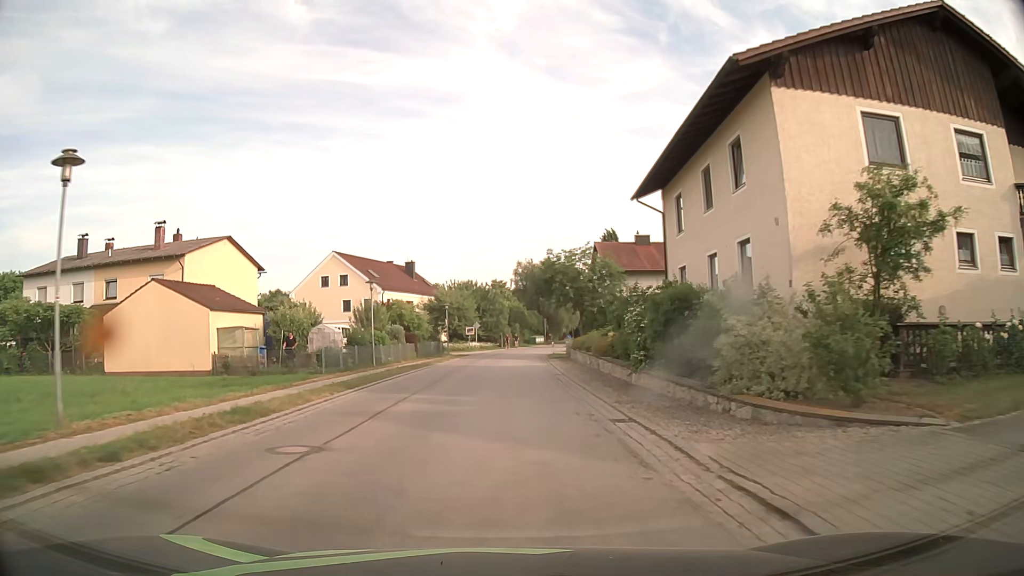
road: secondary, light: Day
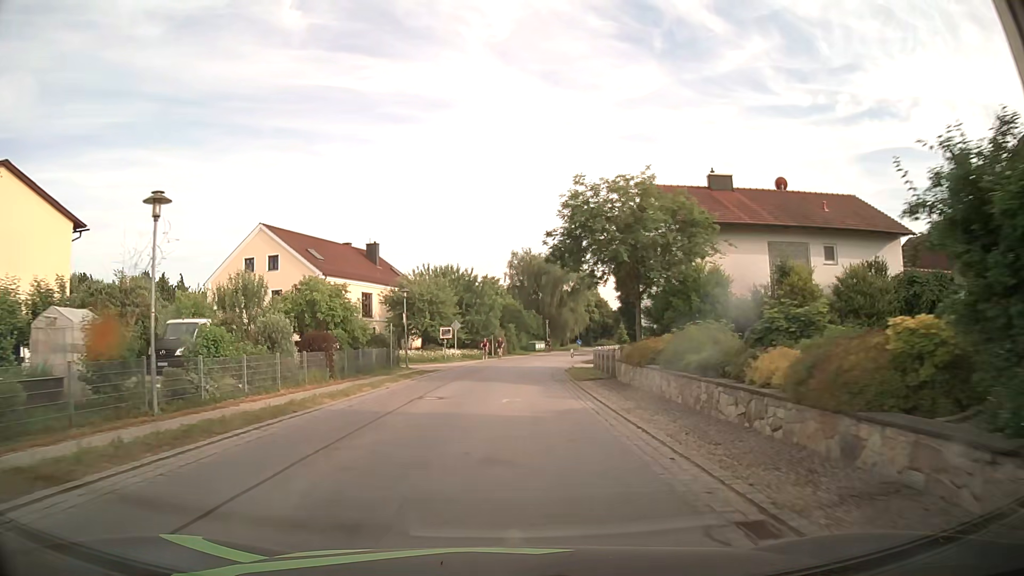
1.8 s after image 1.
(0.0, +21.8) m; +1°
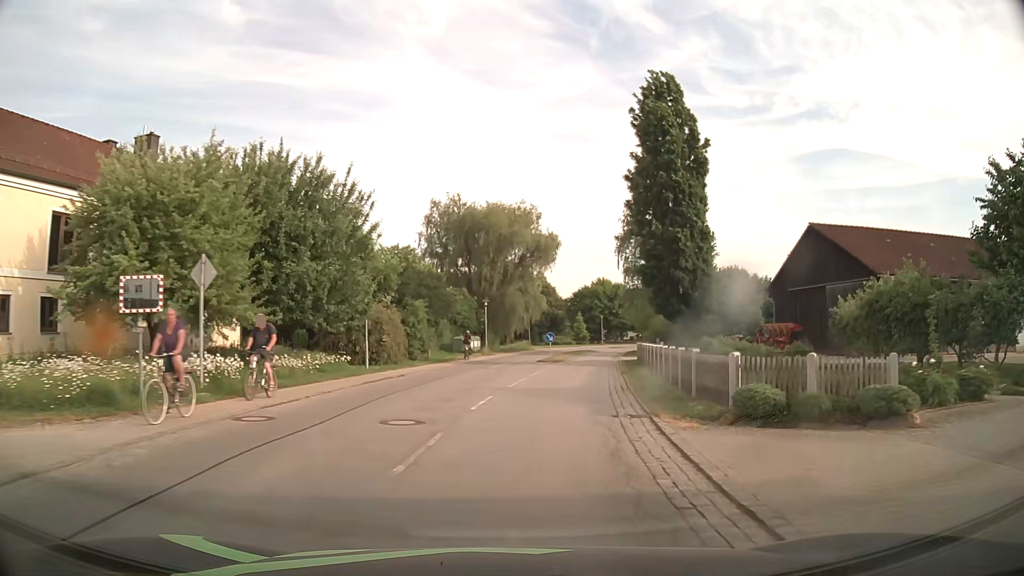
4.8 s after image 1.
(+0.9, +37.2) m; +5°
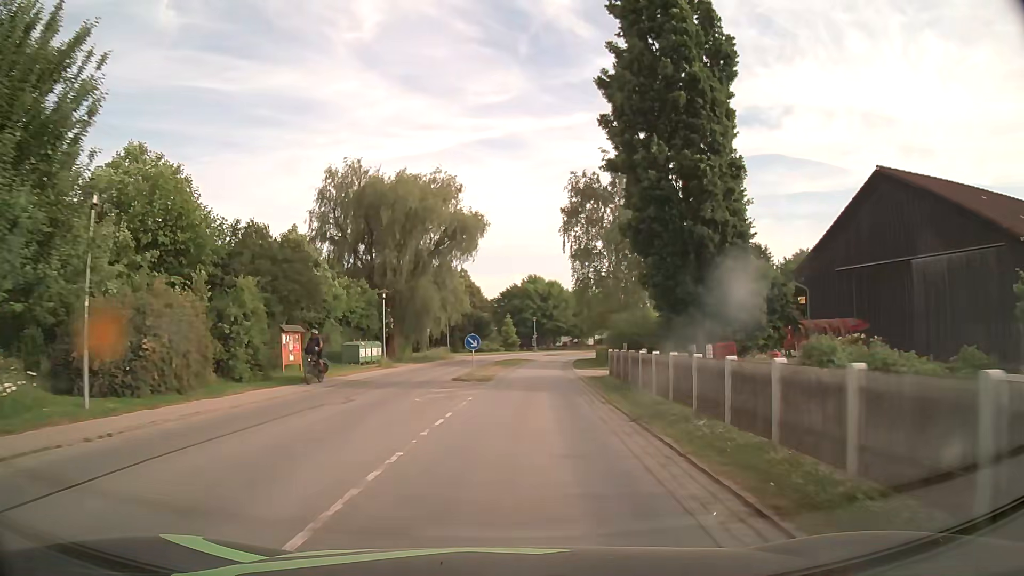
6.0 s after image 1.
(+1.1, +15.0) m; +7°
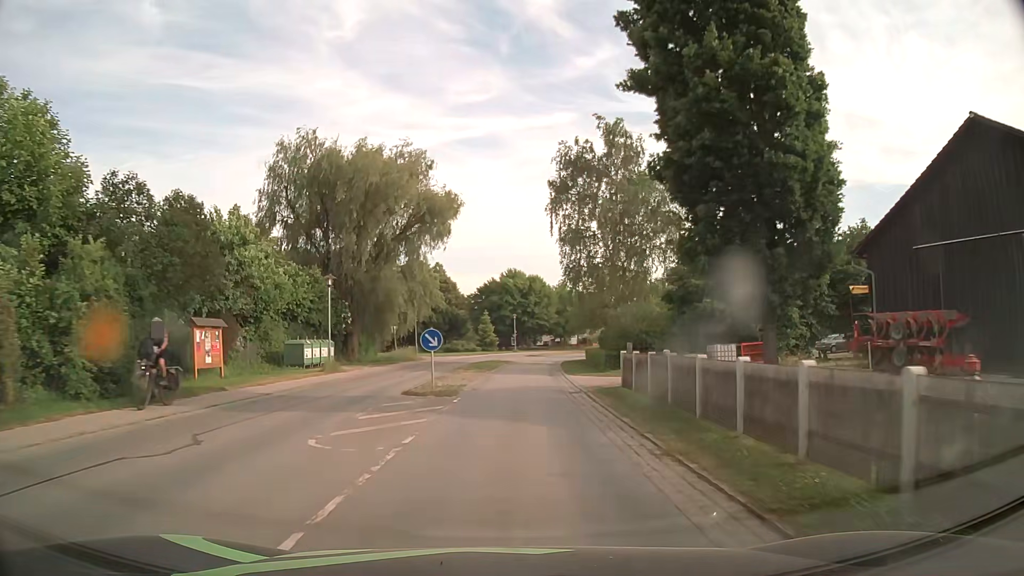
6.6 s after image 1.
(+0.1, +7.5) m; +2°
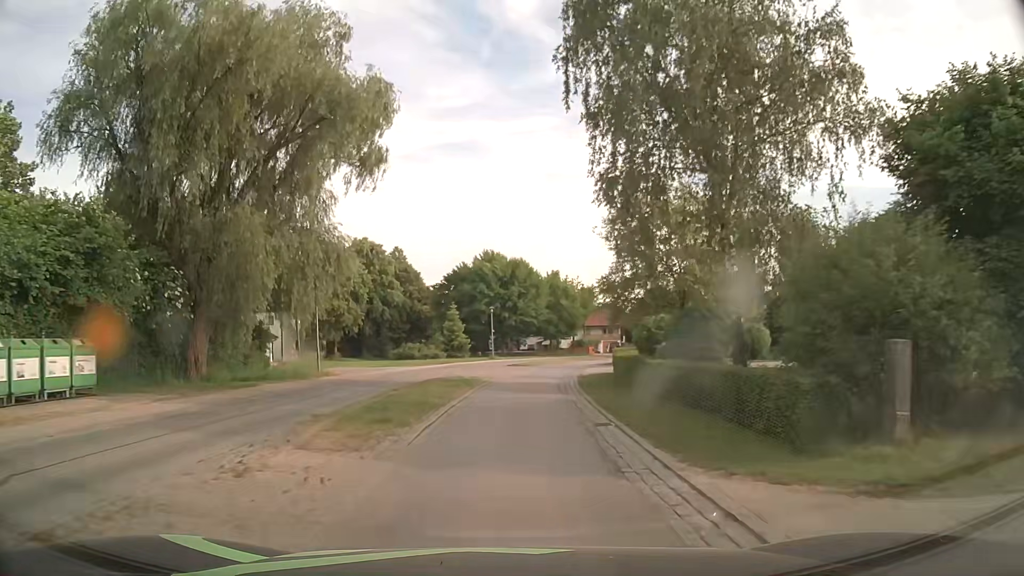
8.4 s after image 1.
(+0.5, +22.7) m; +2°
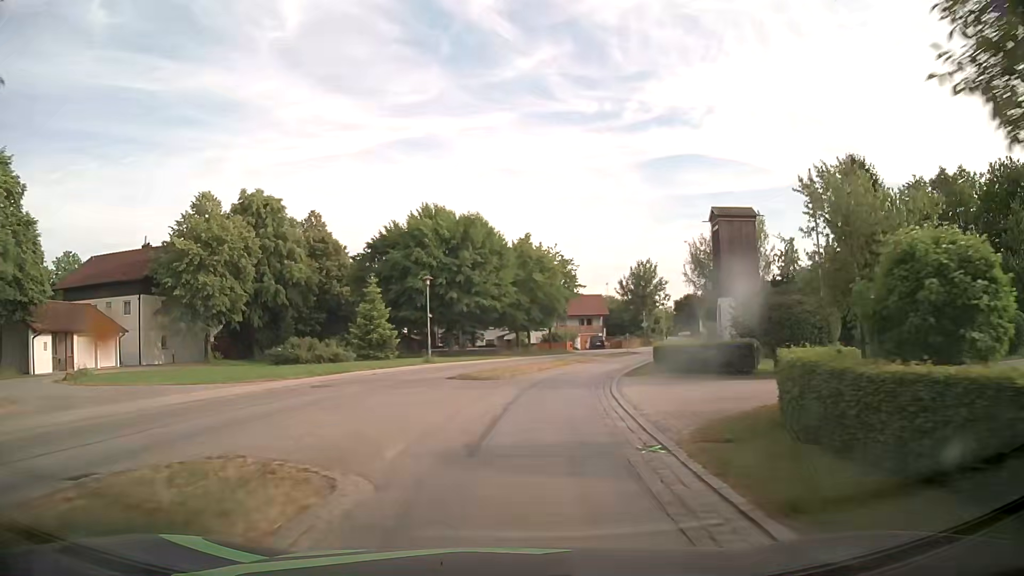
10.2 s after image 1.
(+0.6, +22.8) m; +4°
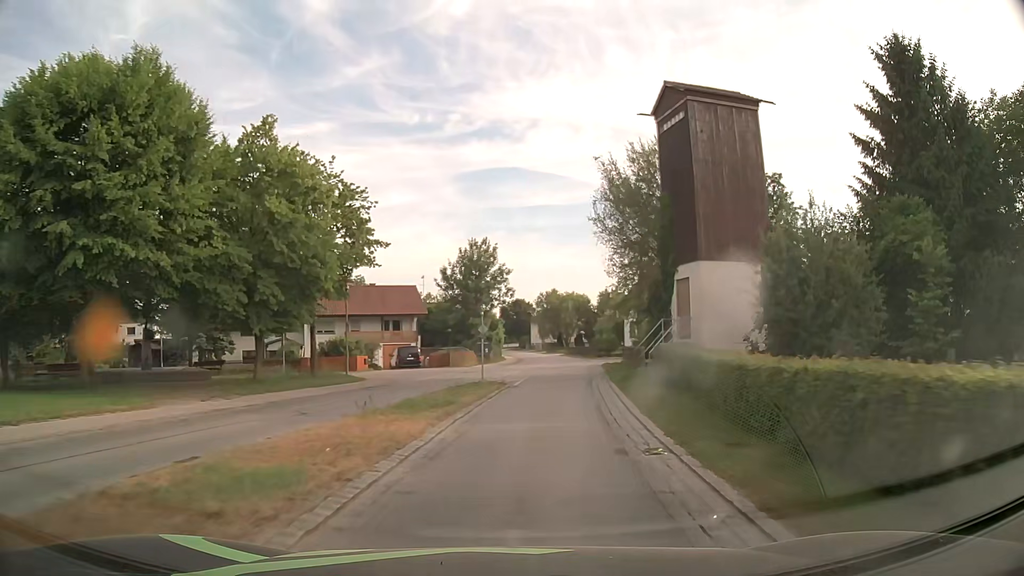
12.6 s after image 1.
(+3.3, +30.0) m; +15°
(0, +10) (+1, +20) (+2, +30) (+4, +40) (+4, +50) (+5, +60) (+6, +70) (+6, +80) (+6, +90) (+5, +100) m
